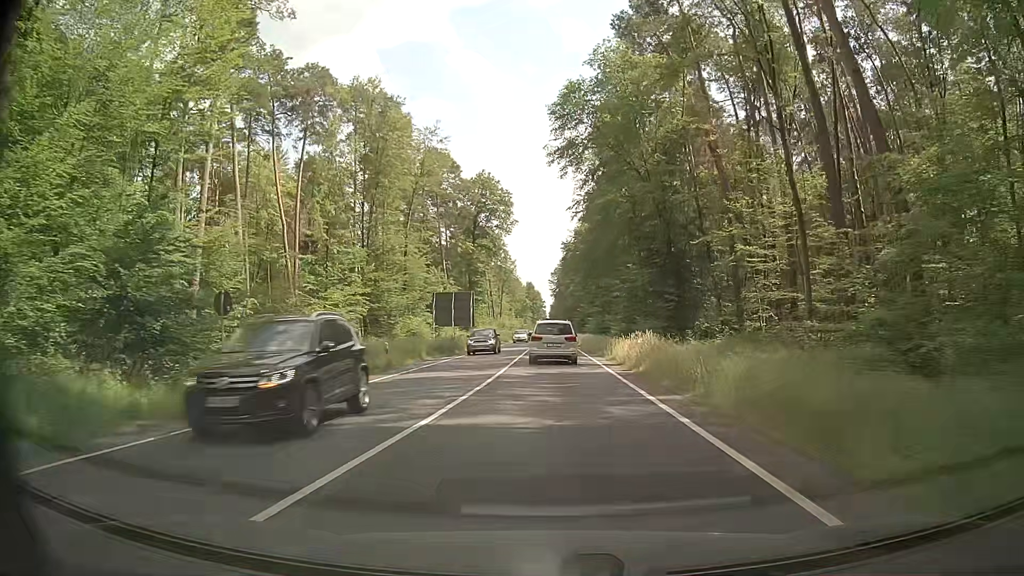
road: primary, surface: asphalt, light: Day
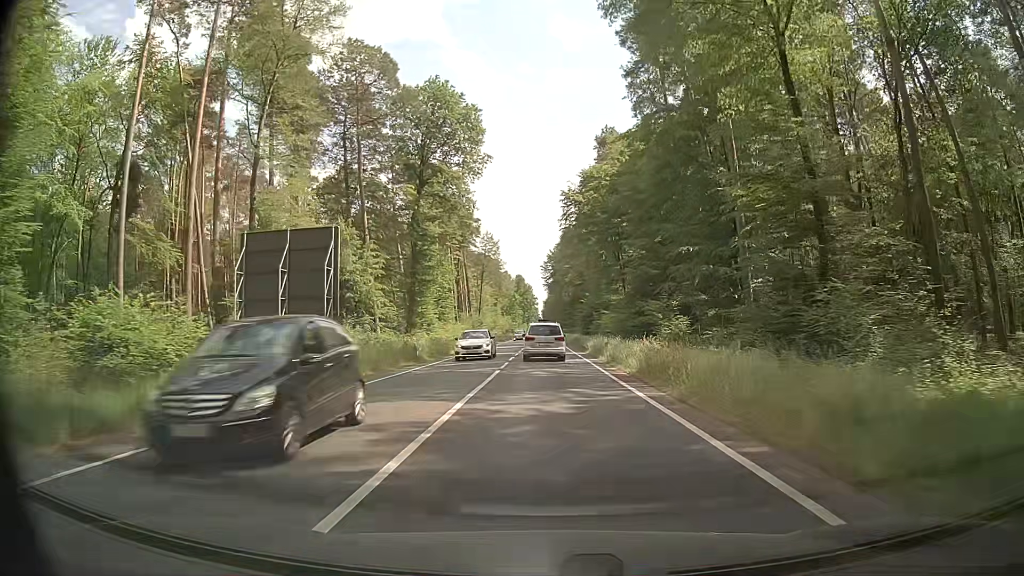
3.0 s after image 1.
(+0.6, +41.5) m; 0°
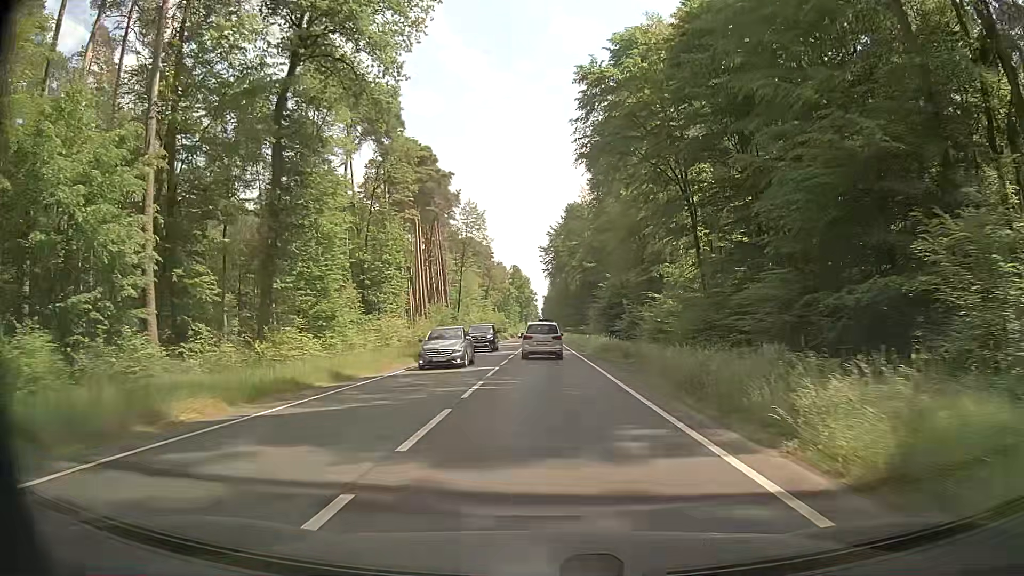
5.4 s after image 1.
(+0.9, +35.7) m; +2°
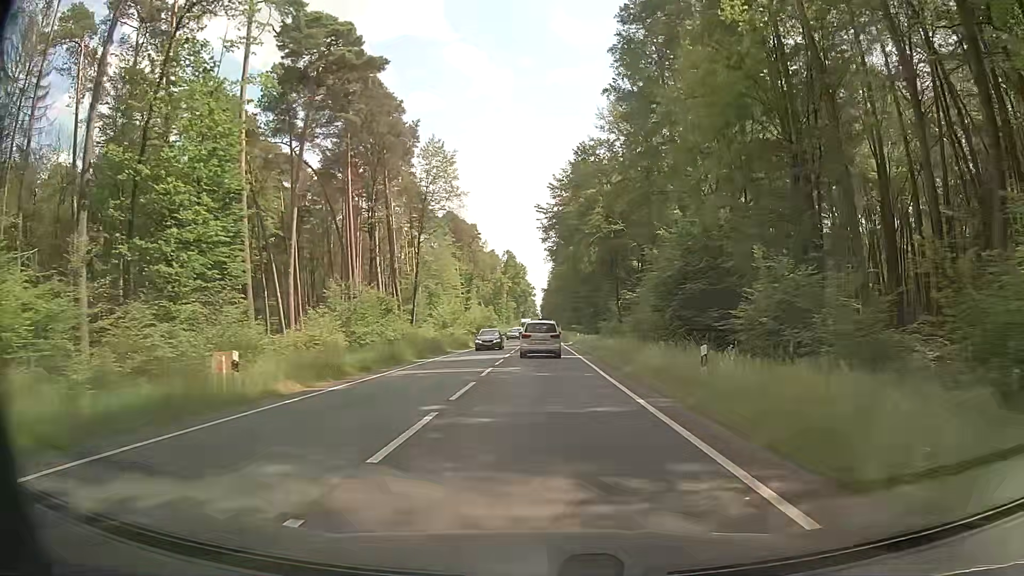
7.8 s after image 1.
(-0.3, +37.9) m; 0°
(0, +10) (0, +20) (0, +30) (0, +40) (0, +50) (0, +60) (0, +70) (0, +80) (0, +90) (0, +100) m
